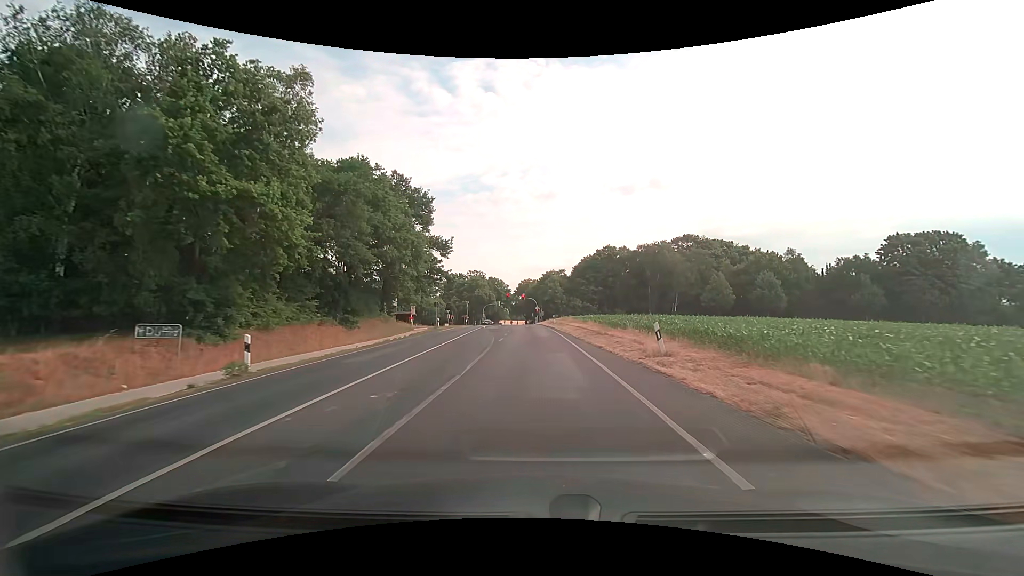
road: secondary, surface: asphalt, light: Day
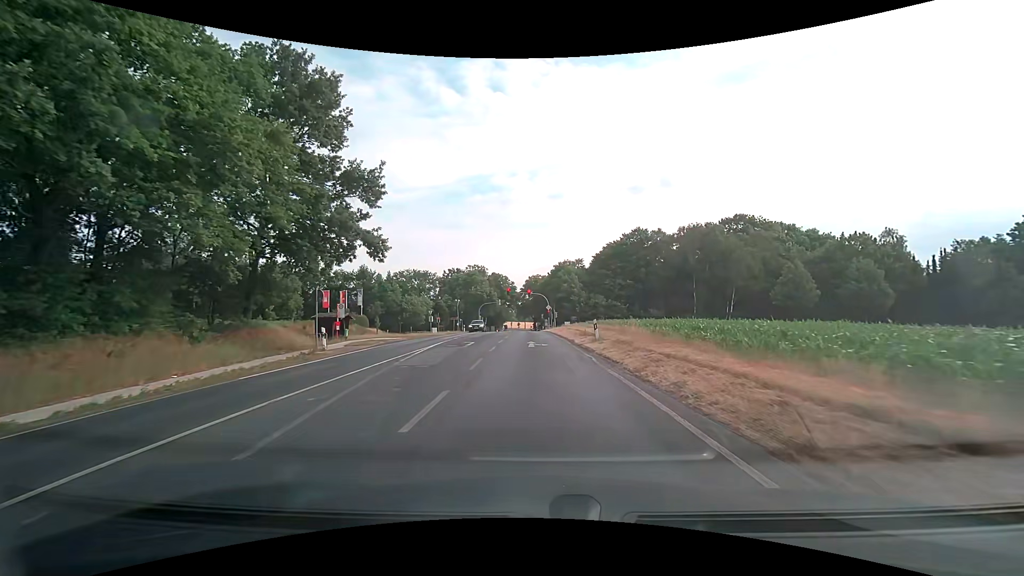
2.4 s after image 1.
(-0.1, +28.9) m; -1°
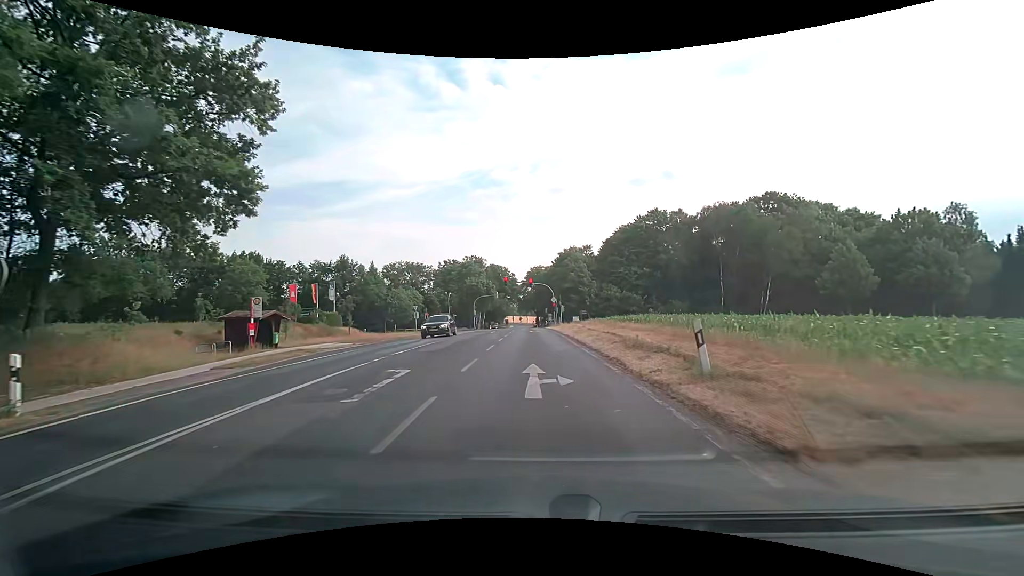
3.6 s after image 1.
(0.0, +13.0) m; 0°
(0, +10) (0, +20) (0, +30) (0, +40) (-1, +50) (-1, +60) (-1, +70) (-1, +80) (-1, +90) (-1, +100) m
